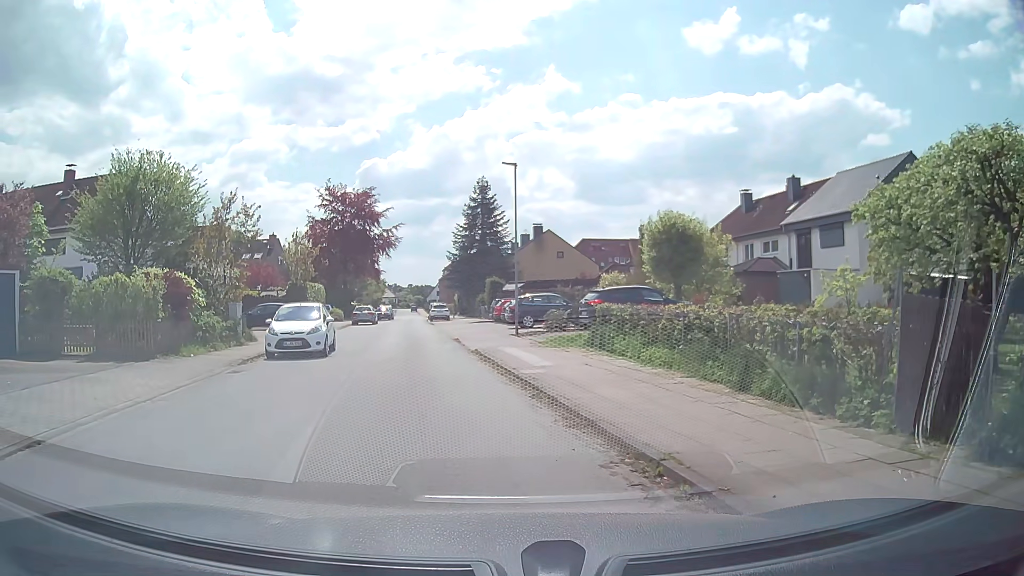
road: residential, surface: asphalt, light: Day
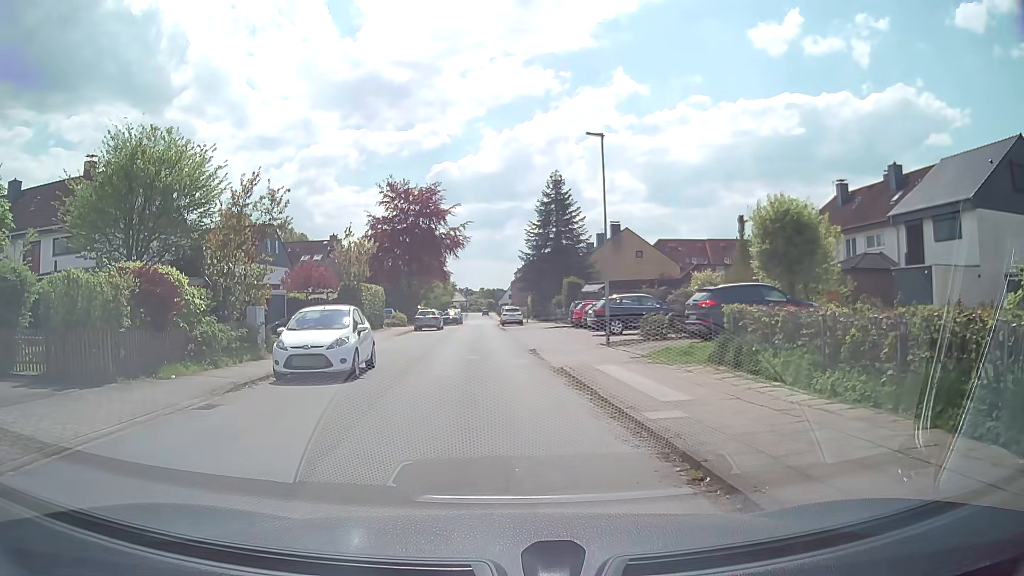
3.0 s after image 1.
(-0.2, +5.1) m; -5°
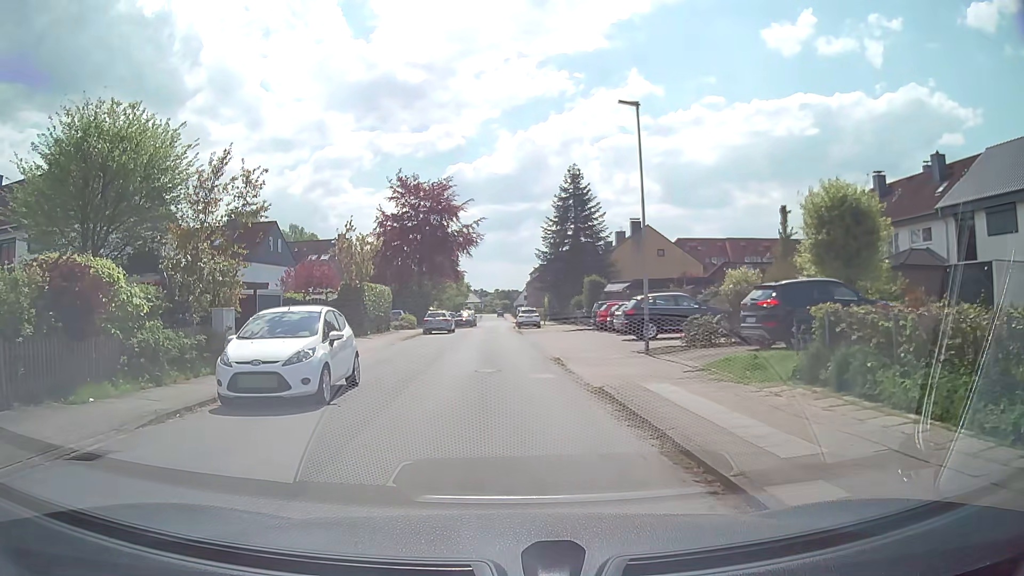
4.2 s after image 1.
(0.0, +3.6) m; -2°
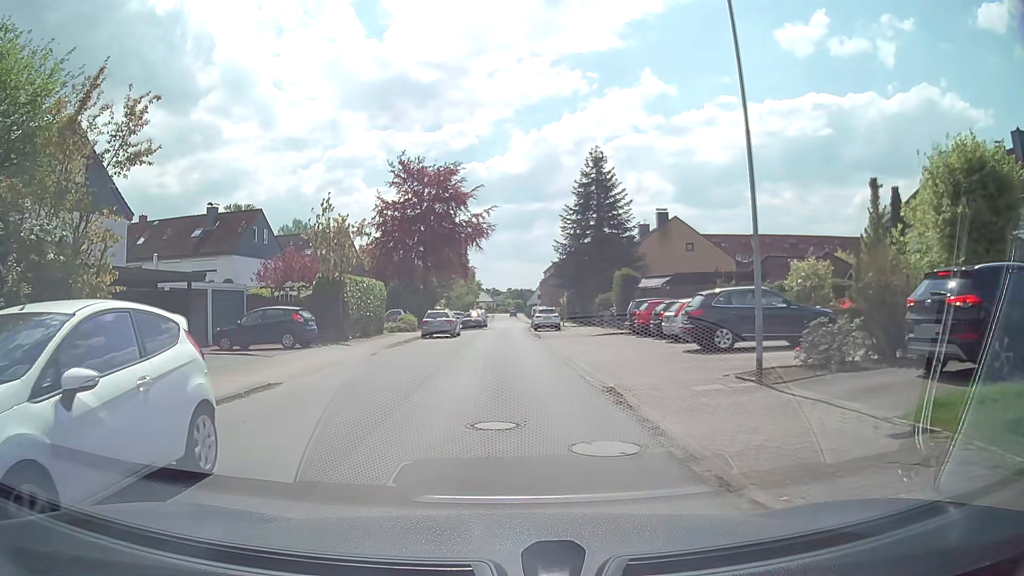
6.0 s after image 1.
(0.0, +7.2) m; 0°
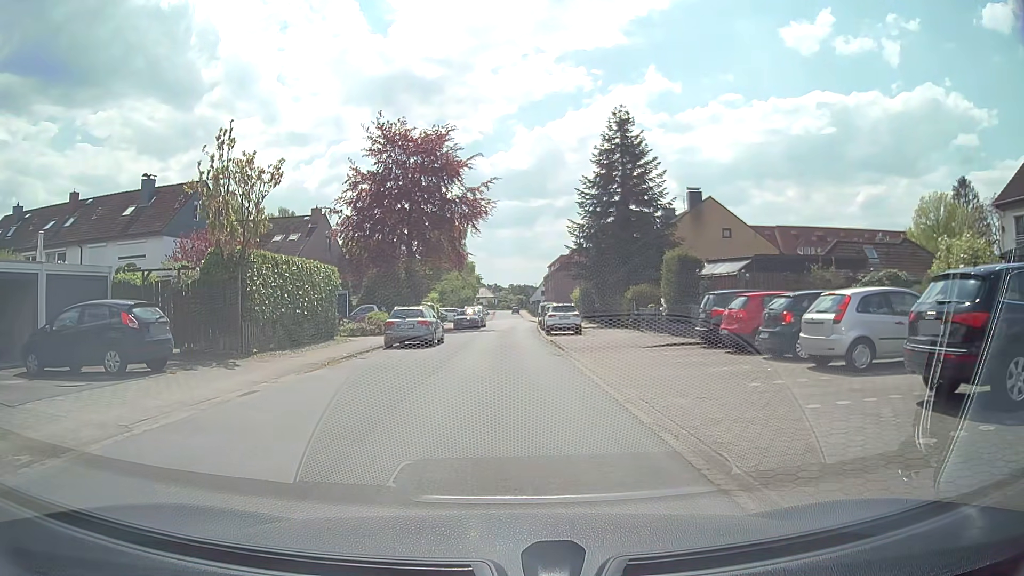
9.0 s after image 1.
(-0.1, +11.1) m; +1°
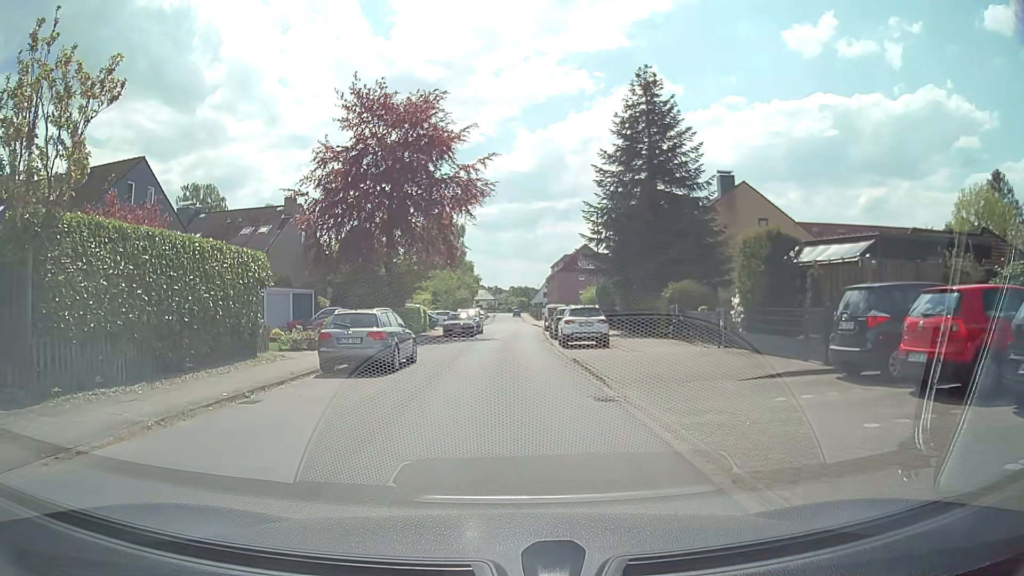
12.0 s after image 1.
(-0.3, +8.5) m; -2°
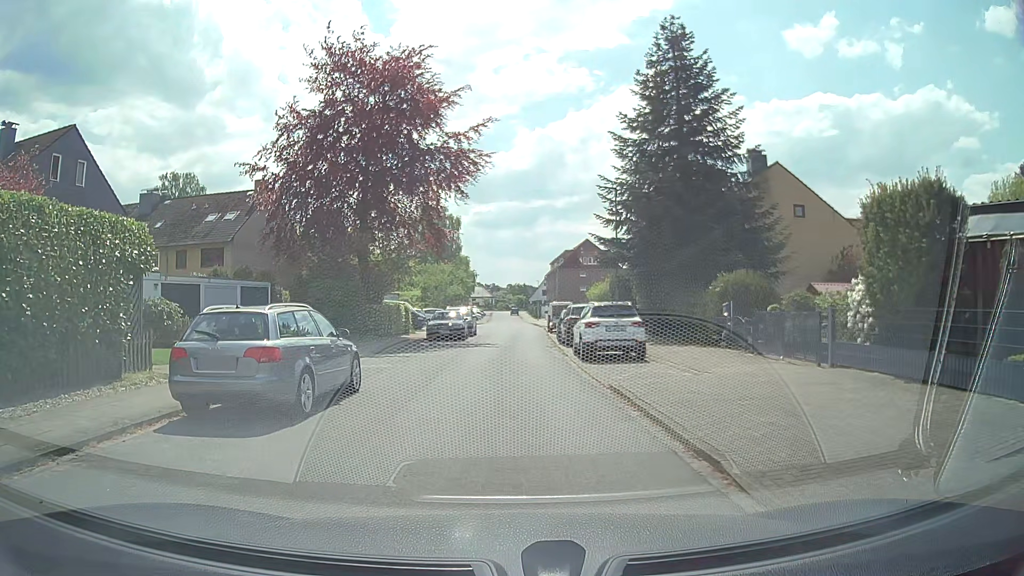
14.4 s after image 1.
(0.0, +6.9) m; 0°
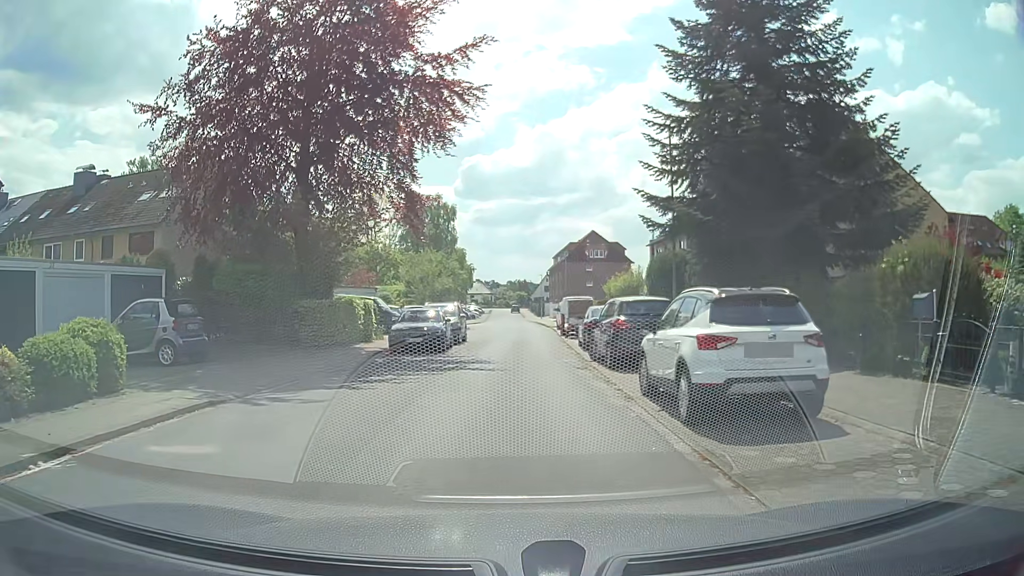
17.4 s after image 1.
(+0.1, +10.3) m; +1°
(0, +10) (0, +20) (+1, +30) (+1, +40) (+1, +50) (0, +60) (-9, +63) (-19, +64) (-29, +64) (-39, +64) m
